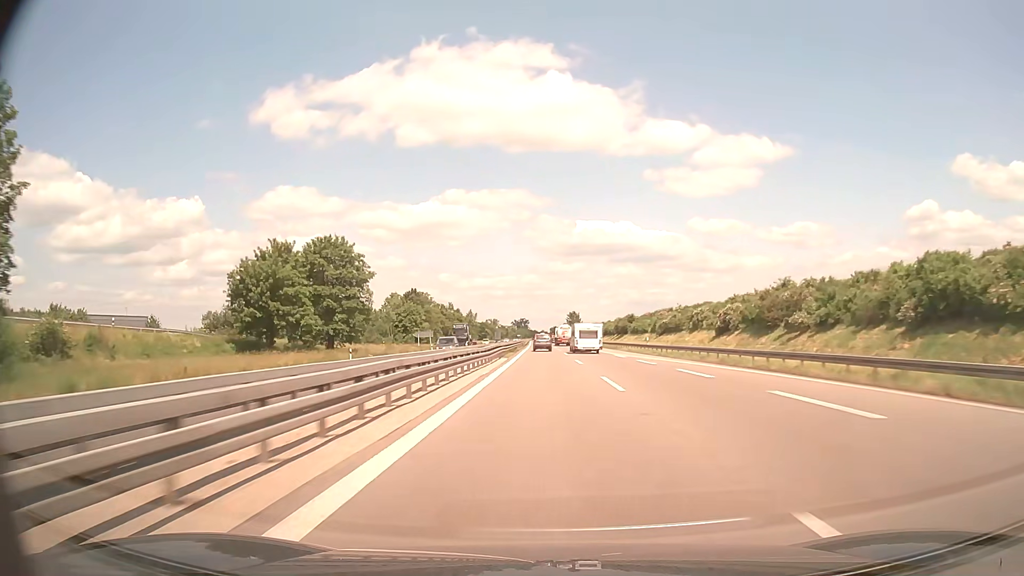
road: trunk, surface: asphalt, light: Day
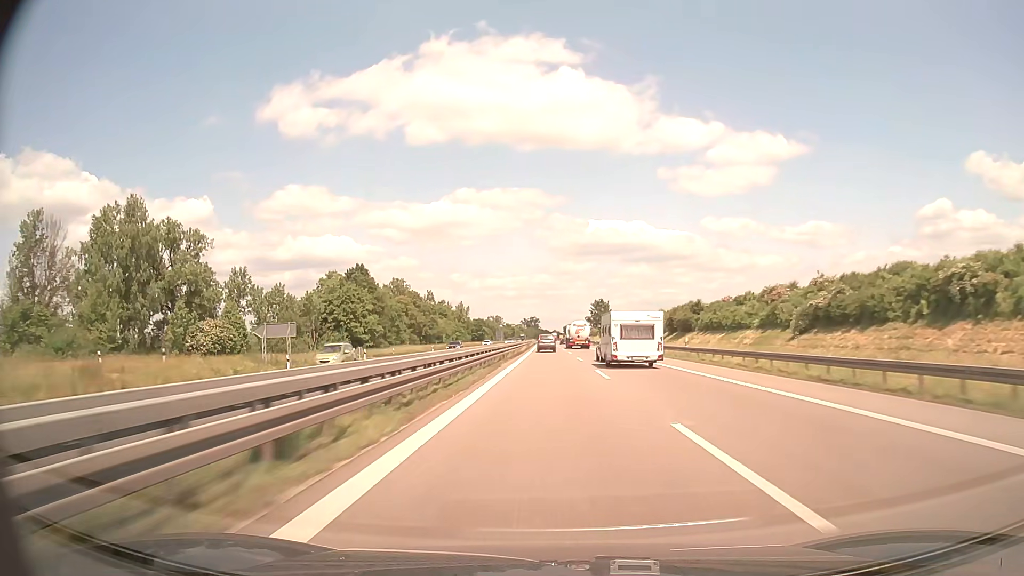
(-0.5, +66.1) m; -1°
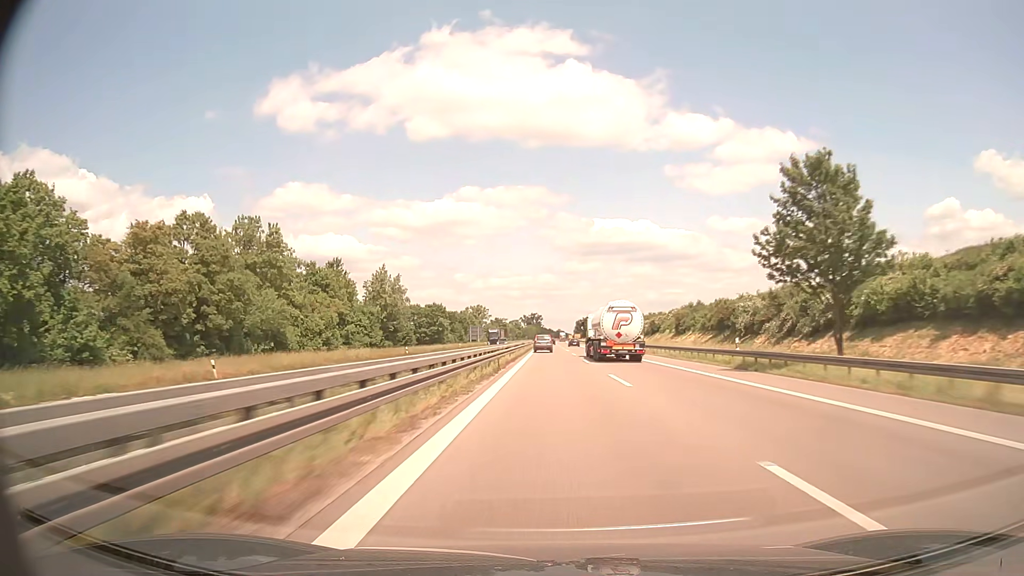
(-0.5, +111.1) m; 0°
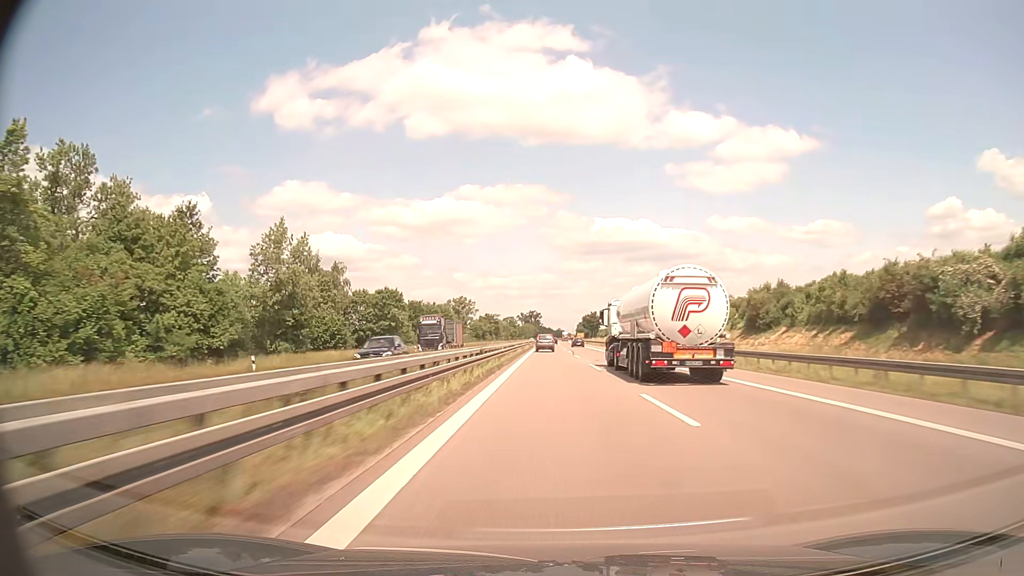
(0.0, +44.7) m; 0°
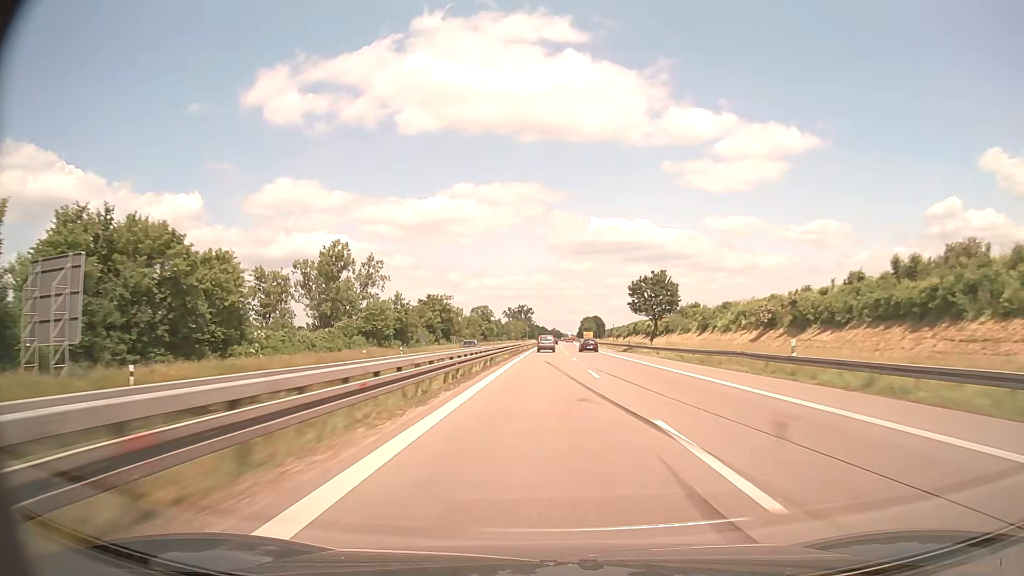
(+0.2, +112.6) m; 0°
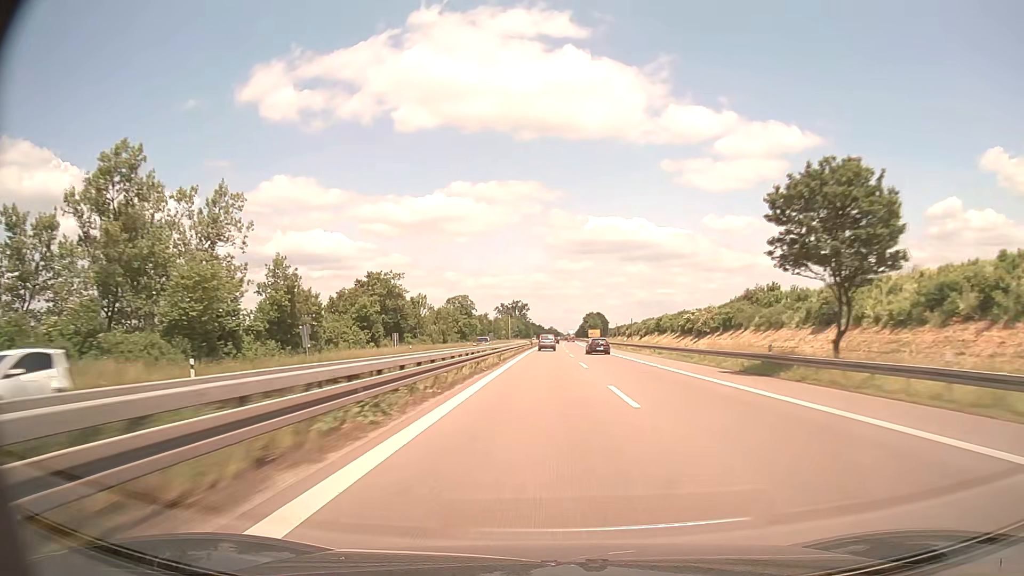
(0.0, +45.8) m; 0°
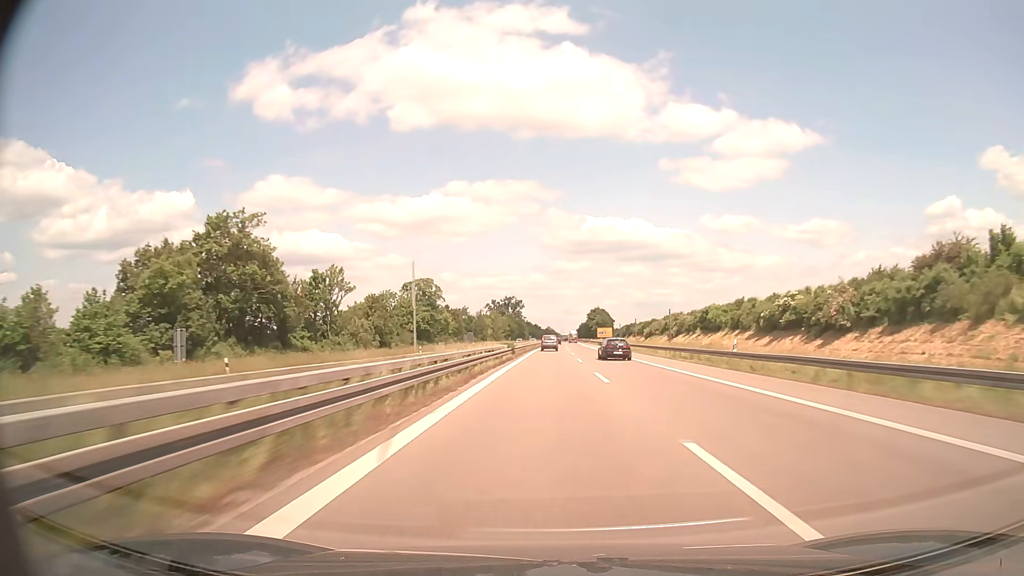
(+0.1, +46.4) m; 0°
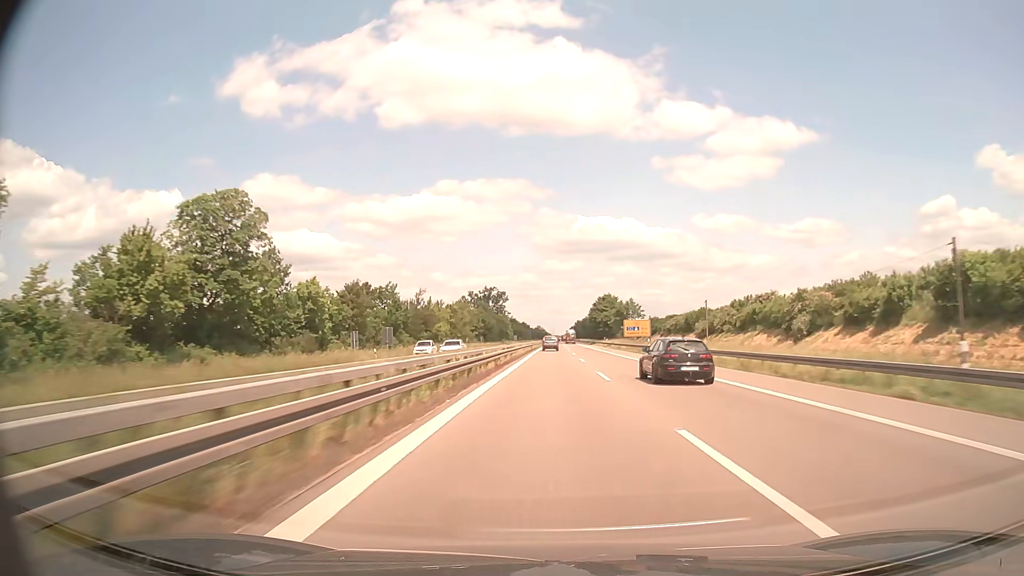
(+0.5, +70.6) m; +1°
(0, +10) (0, +20) (0, +30) (0, +40) (0, +50) (0, +60) (0, +70) (+1, +80) (+1, +90) (+1, +100) m
